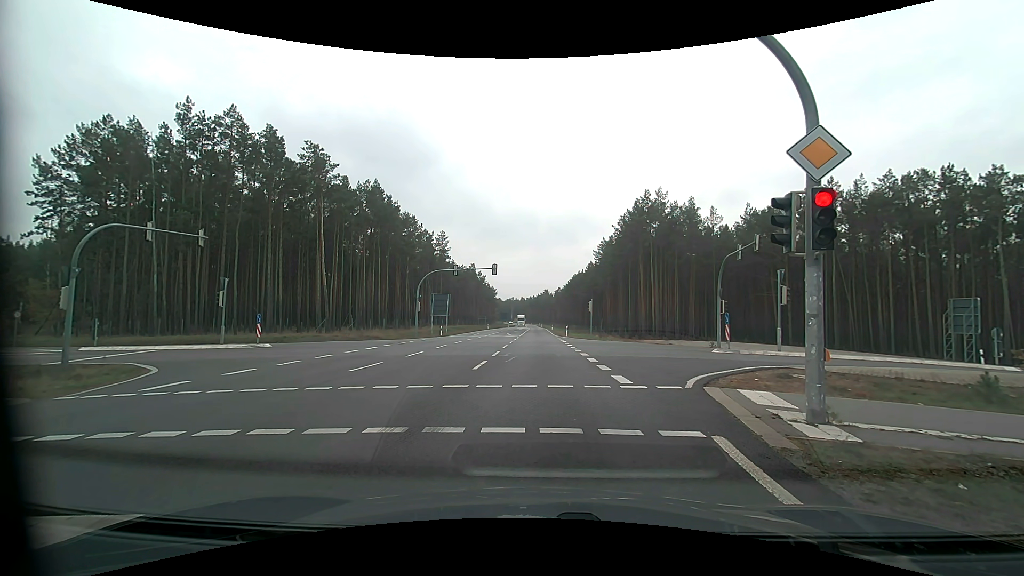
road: primary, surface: asphalt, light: Day
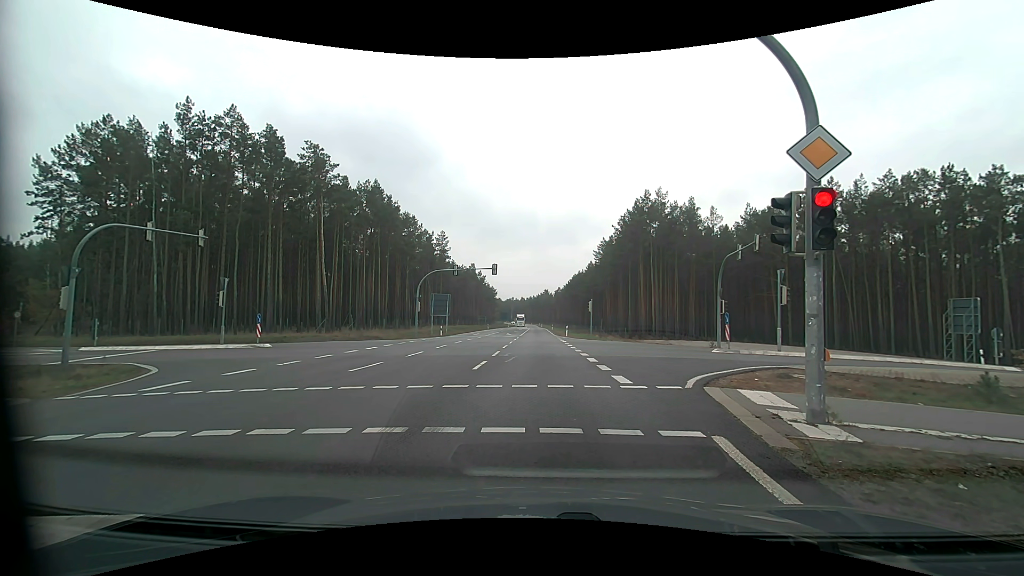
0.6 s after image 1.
(0.0, 0.0) m; 0°
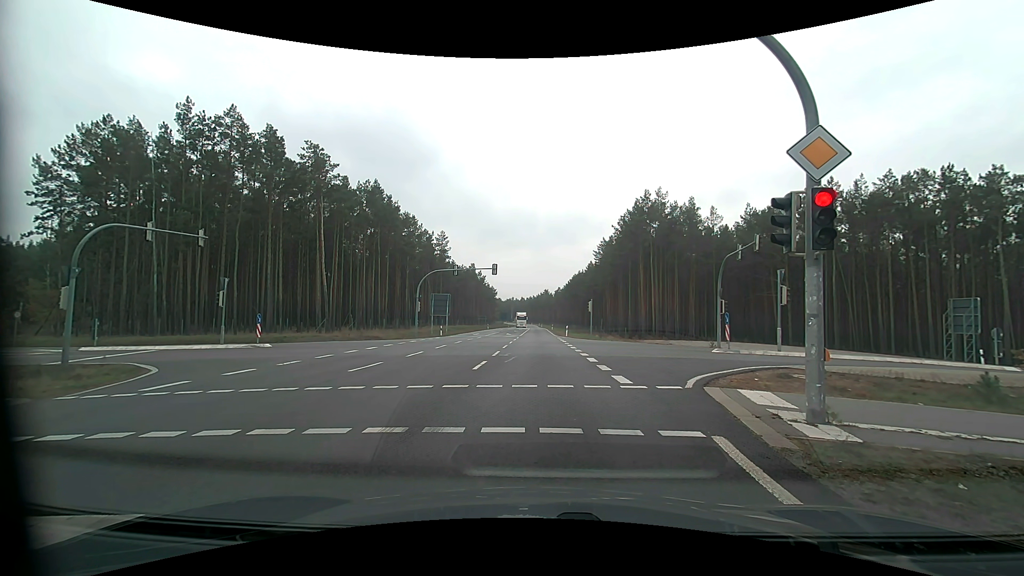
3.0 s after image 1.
(0.0, 0.0) m; 0°
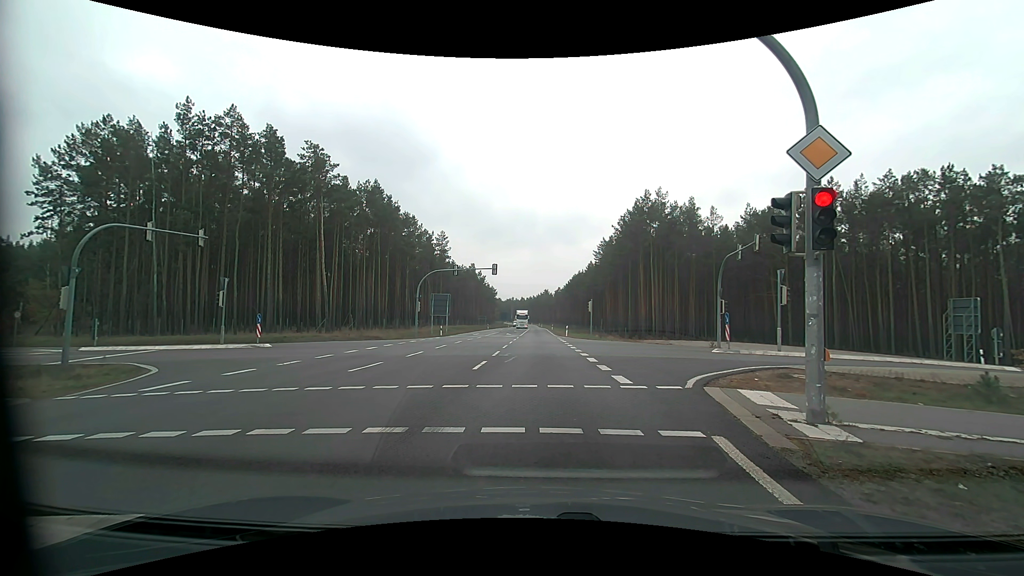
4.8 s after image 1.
(0.0, 0.0) m; 0°
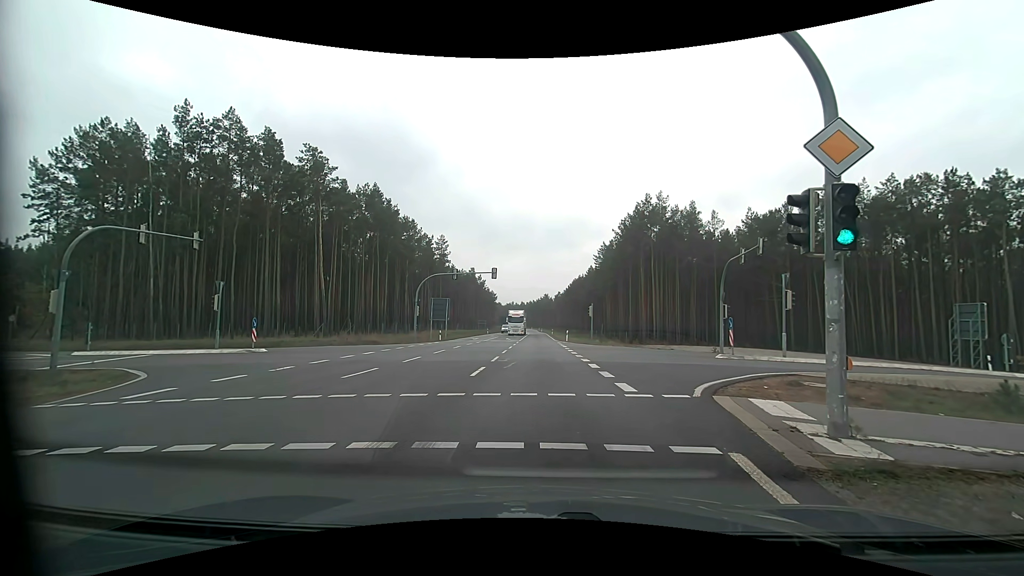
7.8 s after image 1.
(0.0, +0.6) m; 0°
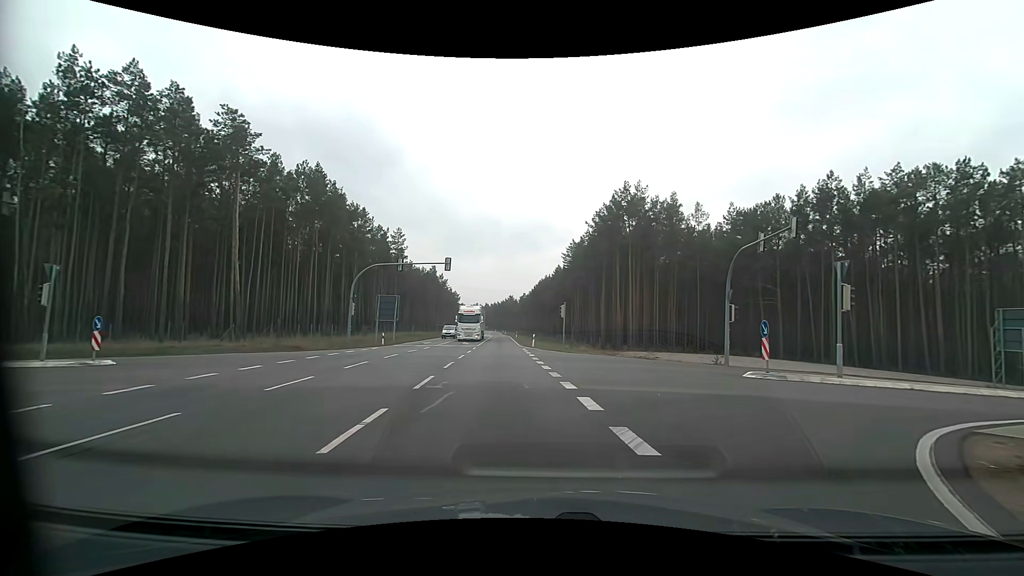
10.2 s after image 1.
(+0.1, +8.1) m; +4°
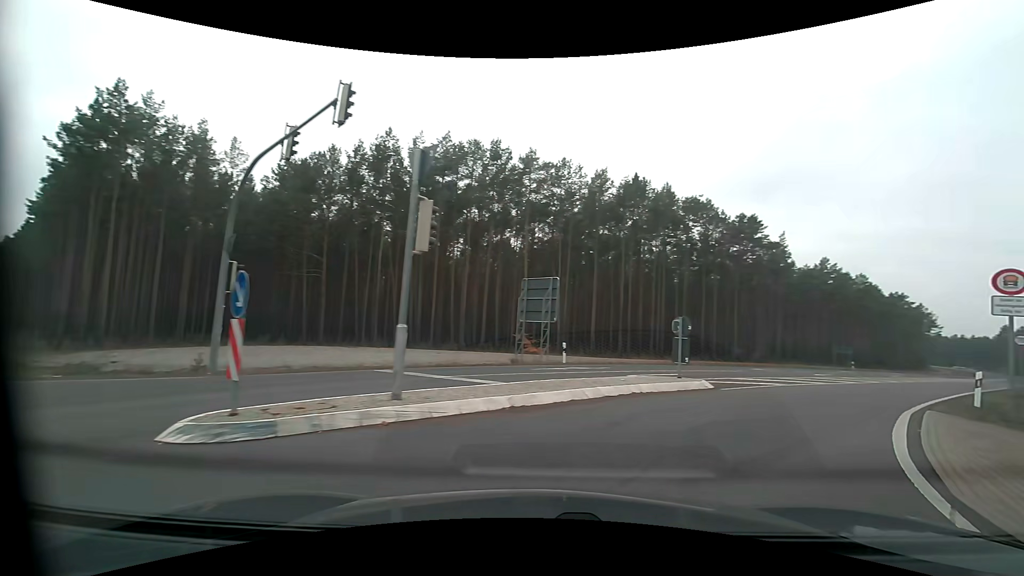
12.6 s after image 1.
(+4.4, +11.9) m; +46°
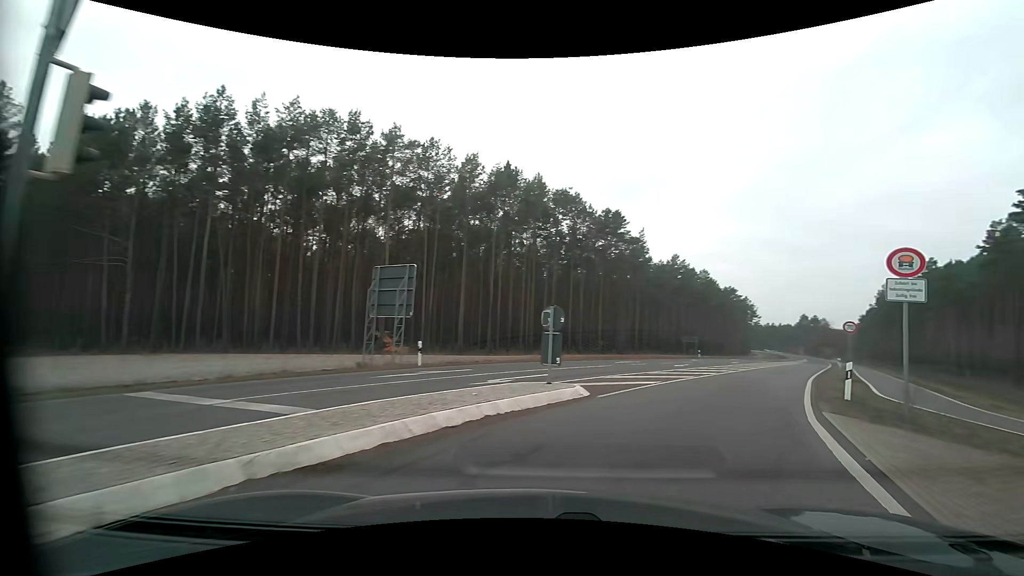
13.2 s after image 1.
(+0.5, +3.7) m; +16°
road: secondary
(+2, +10) (+6, +19) (+11, +28) (+16, +36) (+21, +45) (+26, +54) (+31, +63) (+35, +71) (+40, +80) (+45, +89) m
